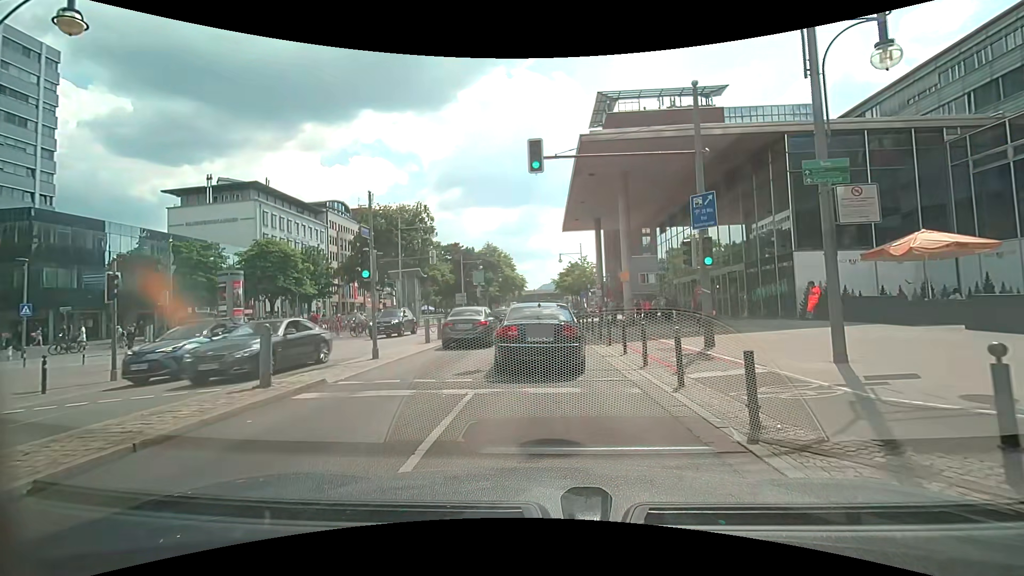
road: primary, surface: asphalt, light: Day
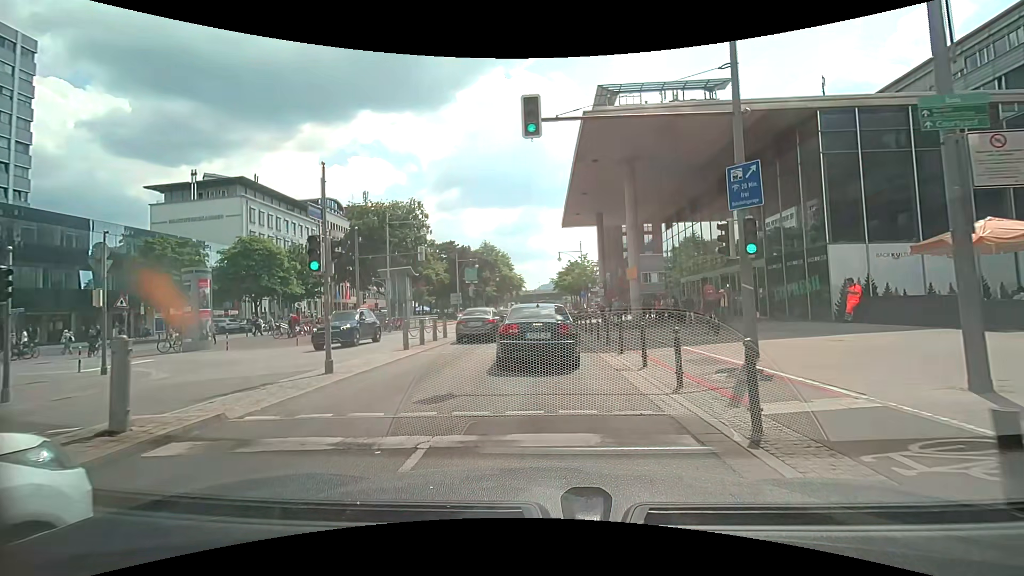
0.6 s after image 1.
(0.0, +3.0) m; +1°
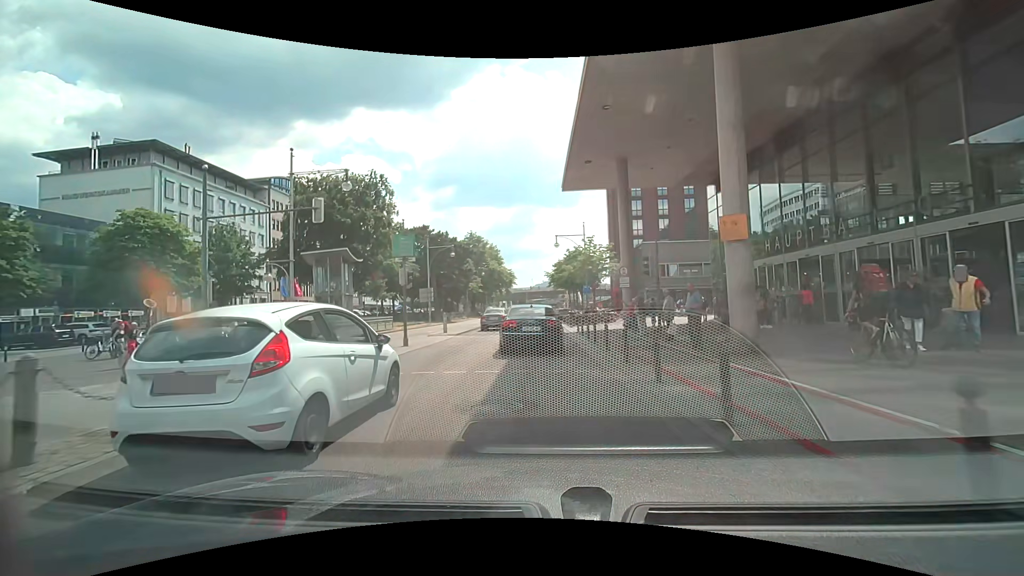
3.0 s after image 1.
(+0.3, +15.3) m; +1°
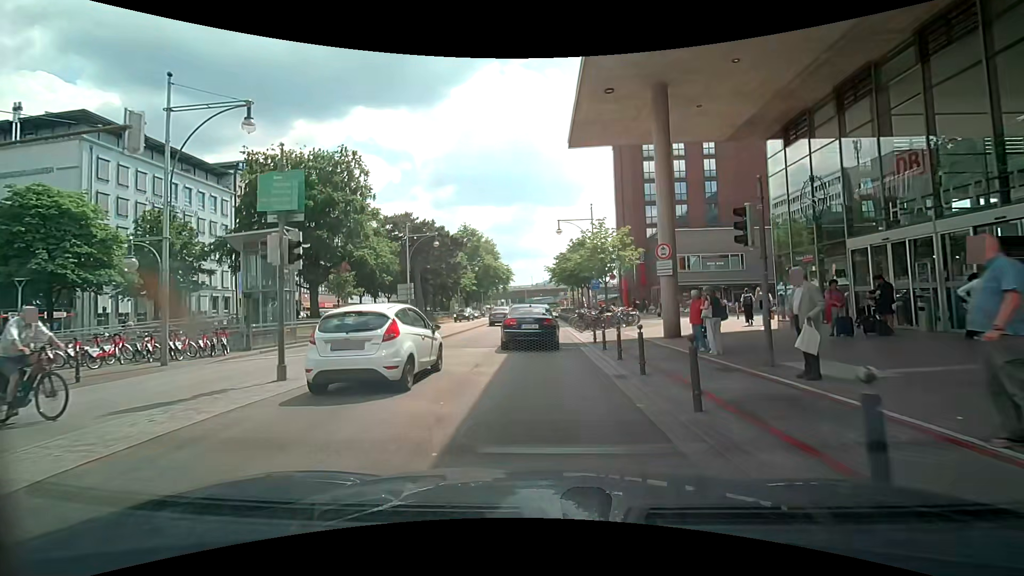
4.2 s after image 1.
(+0.1, +9.0) m; -2°
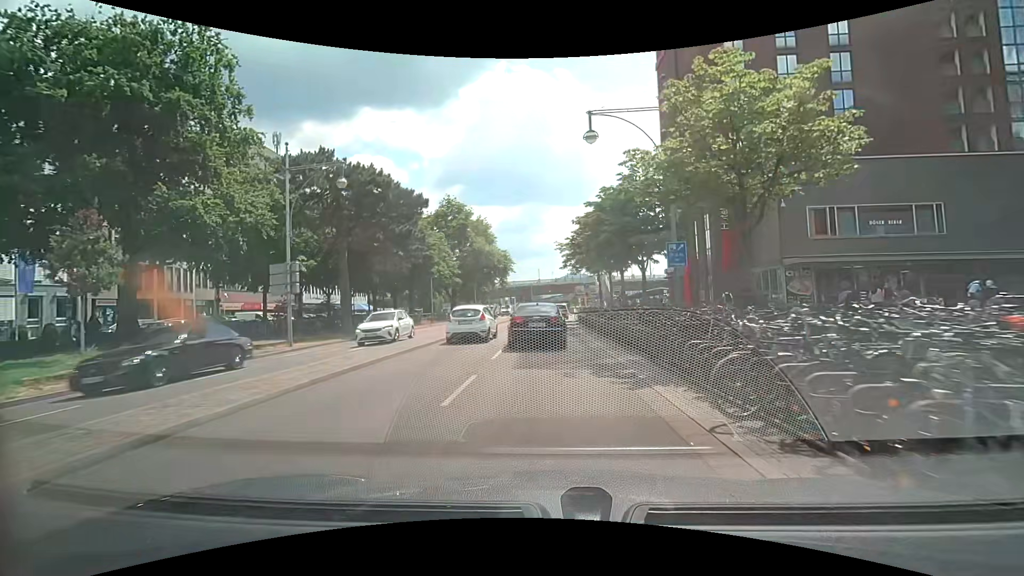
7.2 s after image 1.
(+1.0, +25.3) m; +2°
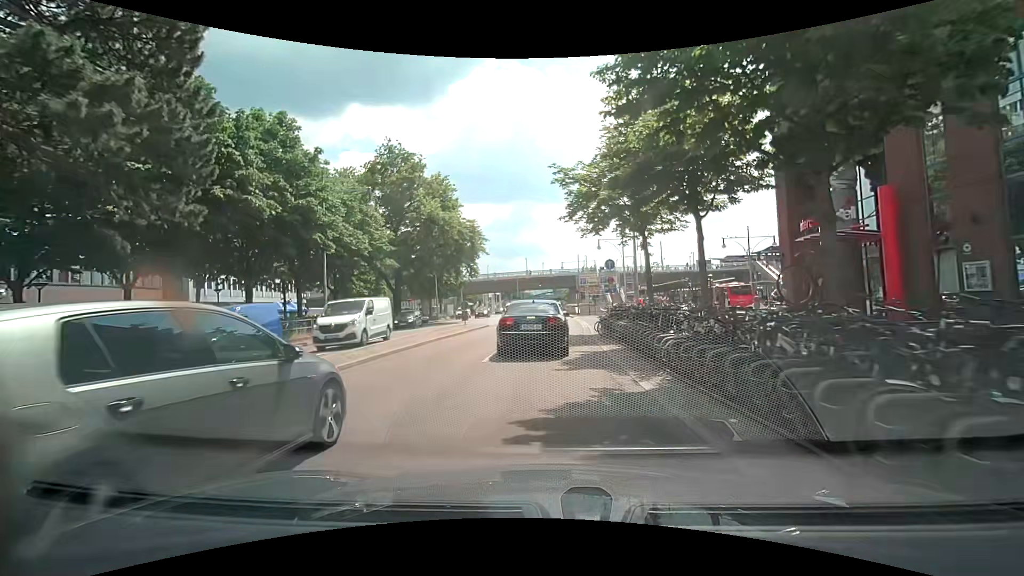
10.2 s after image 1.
(+0.3, +25.1) m; +1°
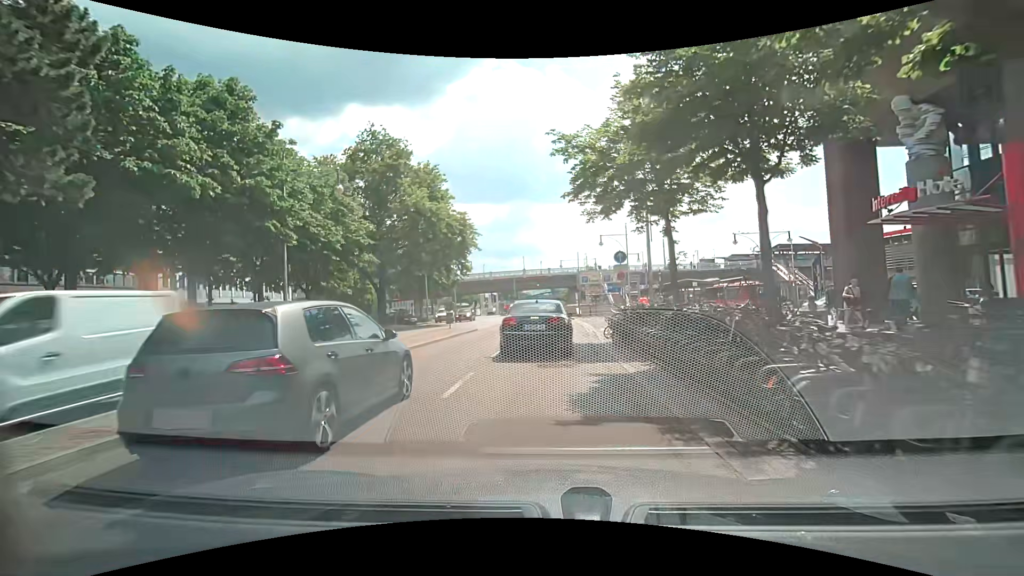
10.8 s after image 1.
(0.0, +4.5) m; +1°
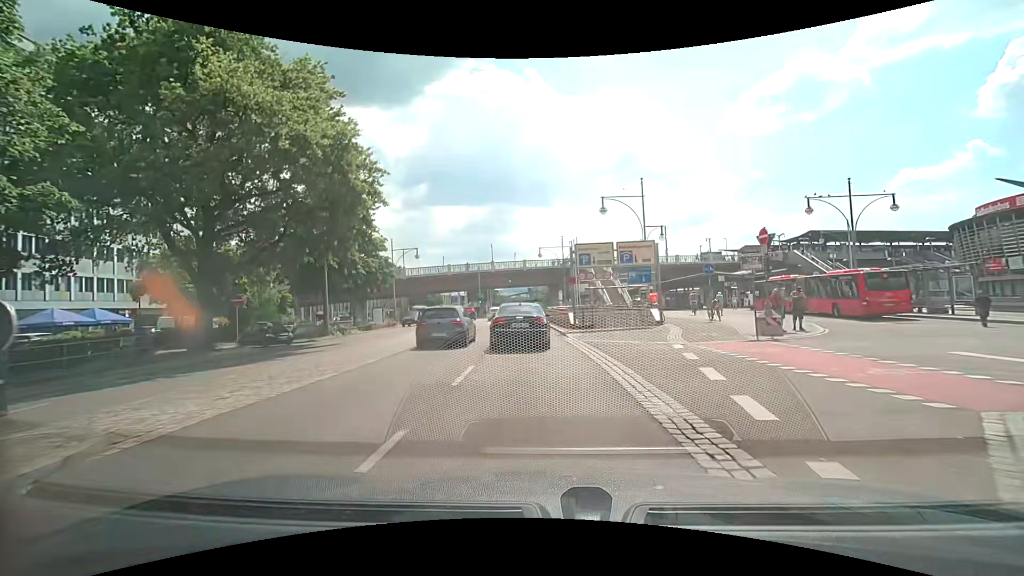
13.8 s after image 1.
(+0.5, +22.5) m; +3°
(0, +10) (-1, +20) (-1, +30) (-2, +40) (-3, +50) (-4, +60) (-4, +70) (-5, +80) (-6, +90) (-6, +100) m
